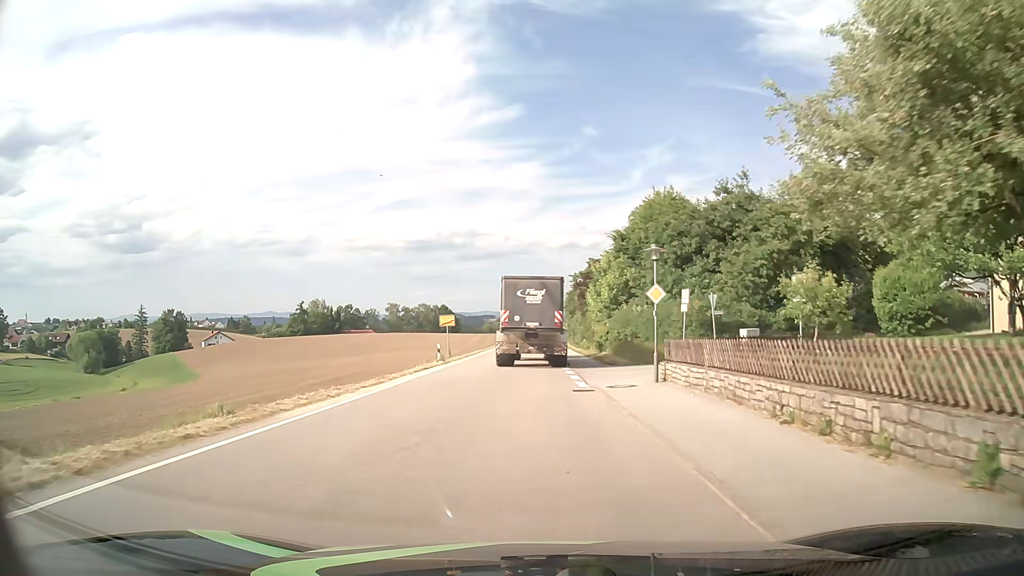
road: tertiary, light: Day
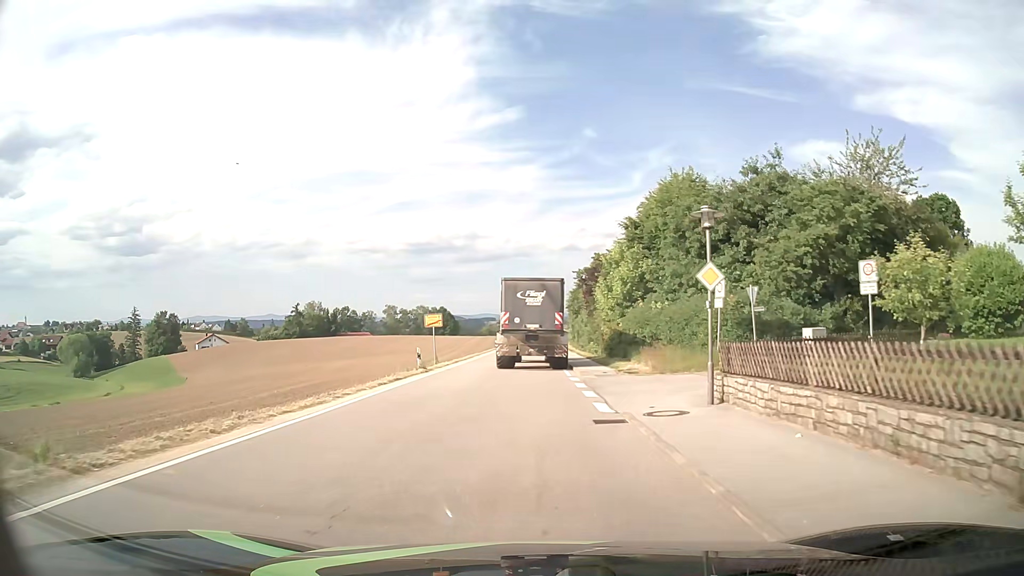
(0.0, +5.8) m; 0°
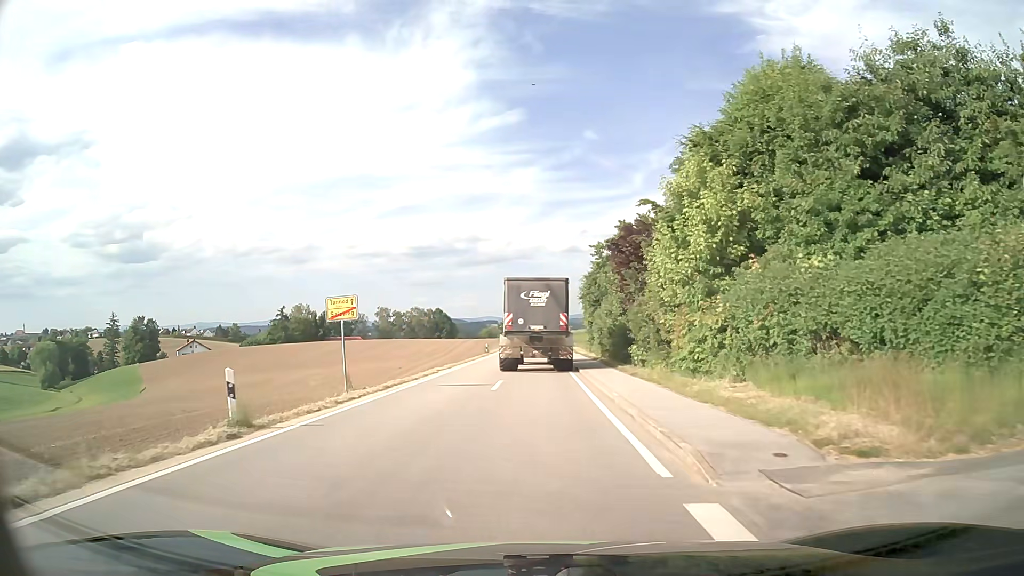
(-0.1, +17.5) m; 0°
(0, +10) (0, +20) (0, +30) (0, +40) (0, +50) (0, +60) (0, +70) (0, +80) (0, +90) (0, +100) m
